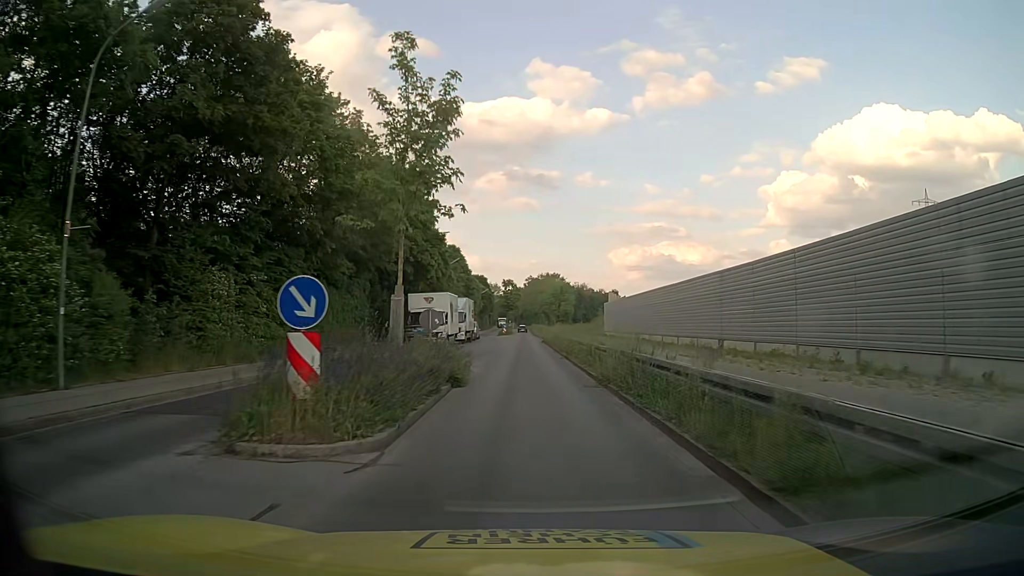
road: tertiary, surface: asphalt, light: Day
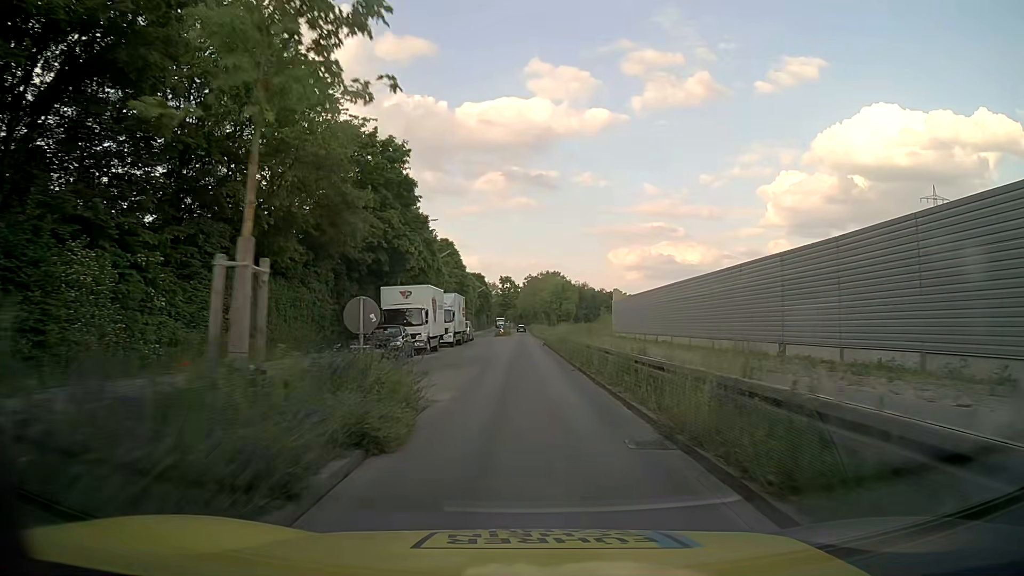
(0.0, +7.7) m; 0°
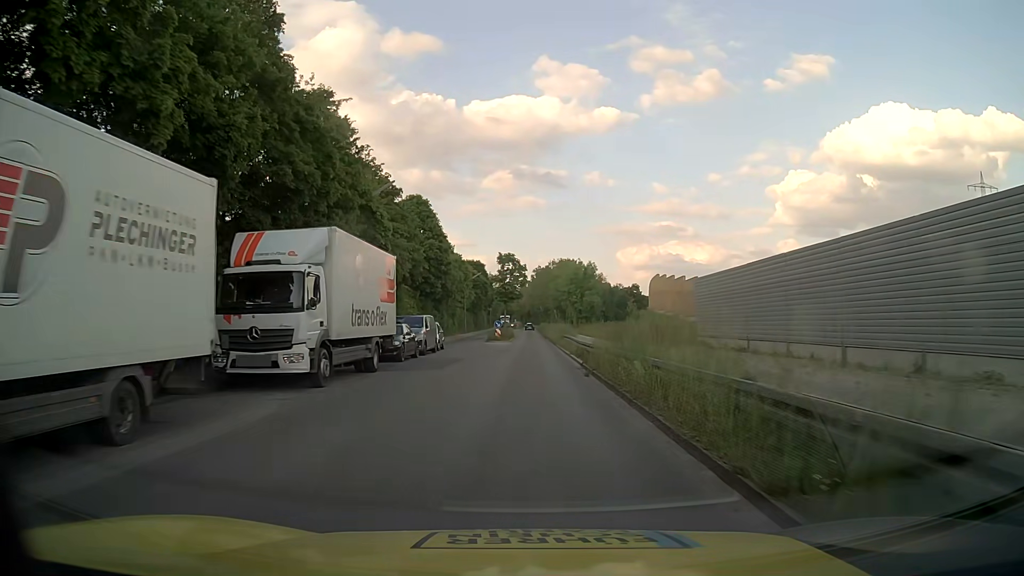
(-0.2, +30.6) m; -1°
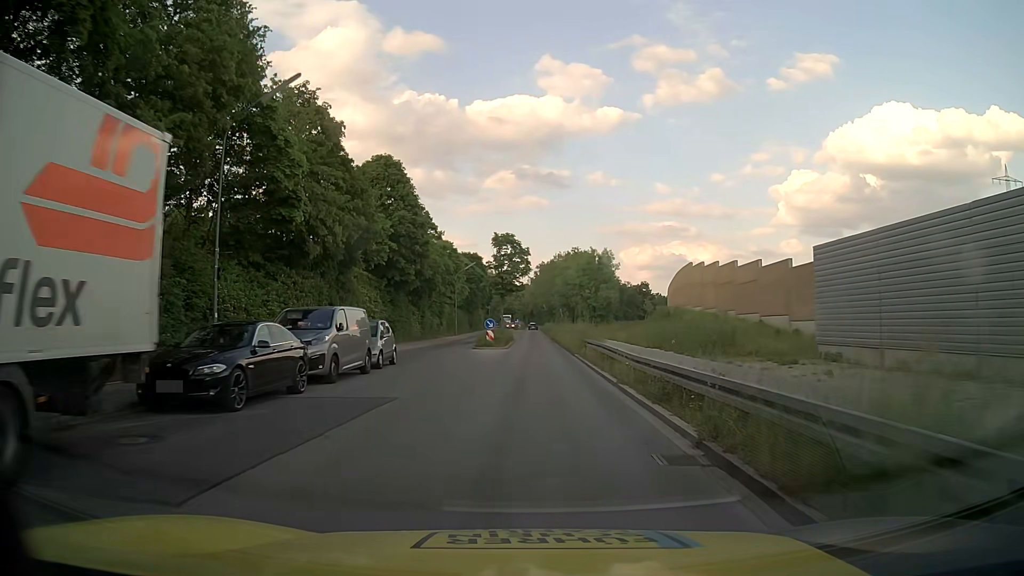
(0.0, +15.3) m; 0°
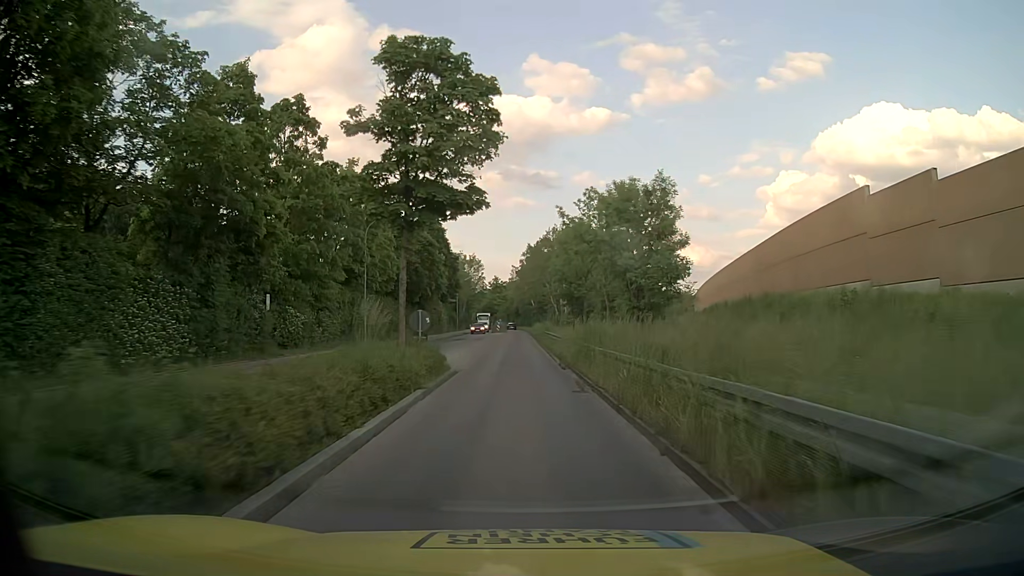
(+0.6, +38.2) m; +1°
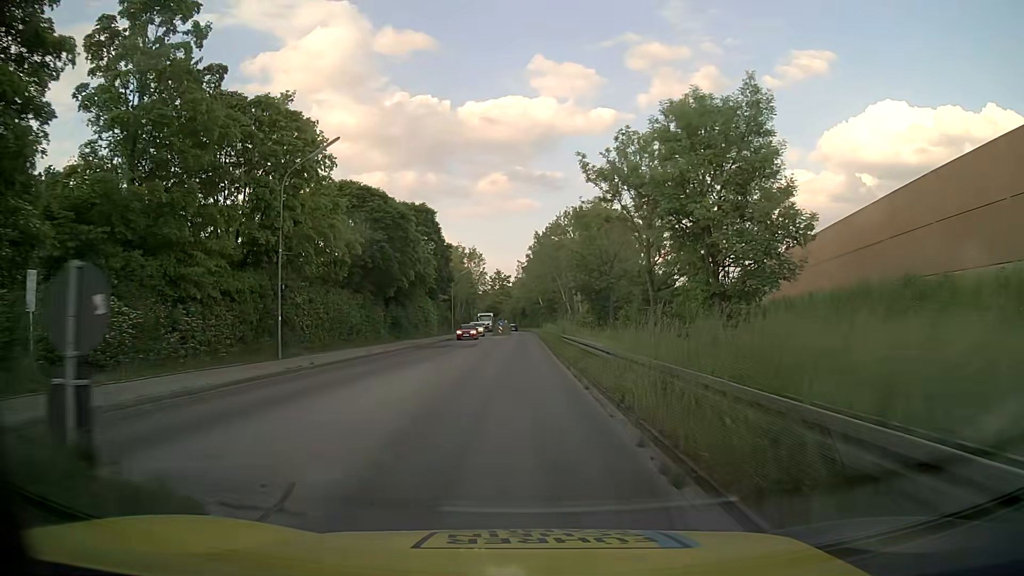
(0.0, +15.2) m; -1°
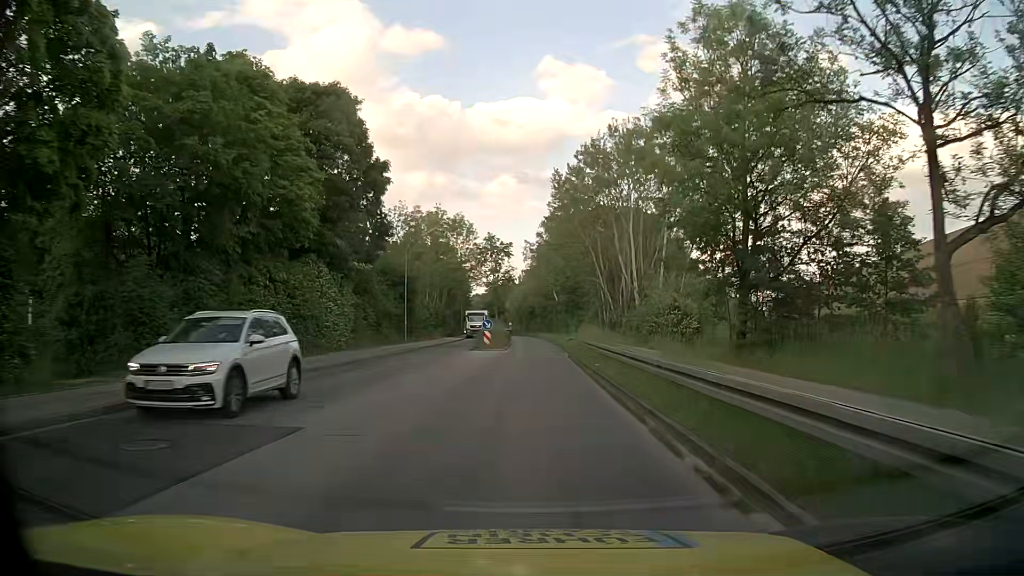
(-0.3, +38.0) m; -1°
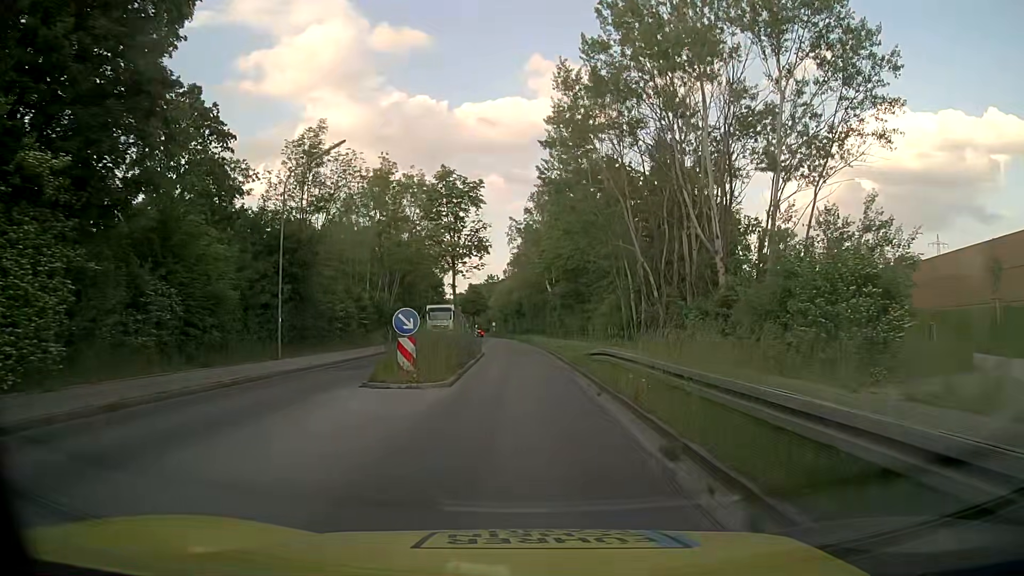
(+0.2, +22.8) m; +1°
(0, +10) (0, +20) (0, +30) (-1, +40) (-1, +50) (-2, +60) (-2, +70) (-3, +80) (-4, +90) (-5, +100) m
